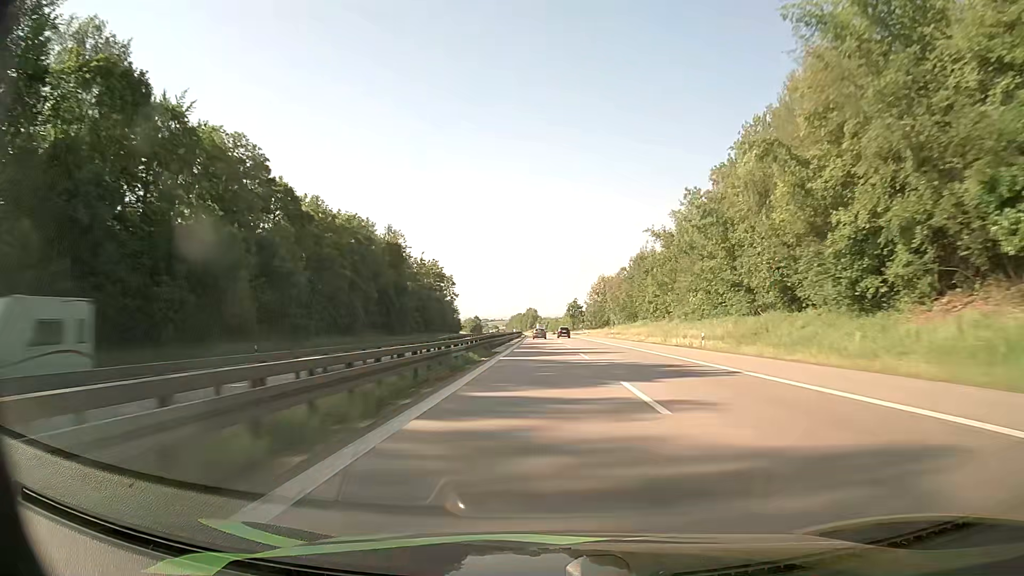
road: motorway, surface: asphalt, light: Day
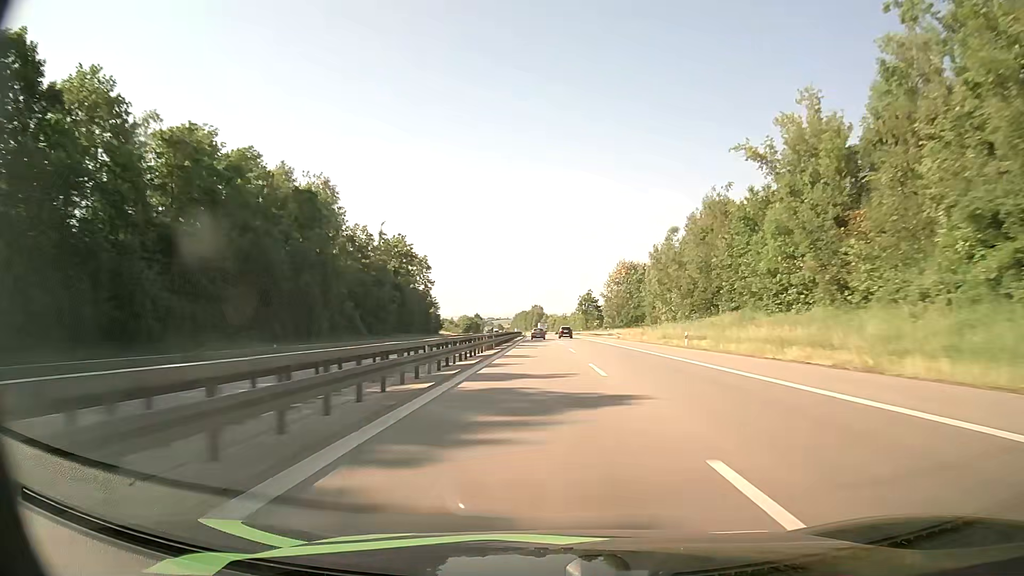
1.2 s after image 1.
(-0.1, +46.0) m; 0°
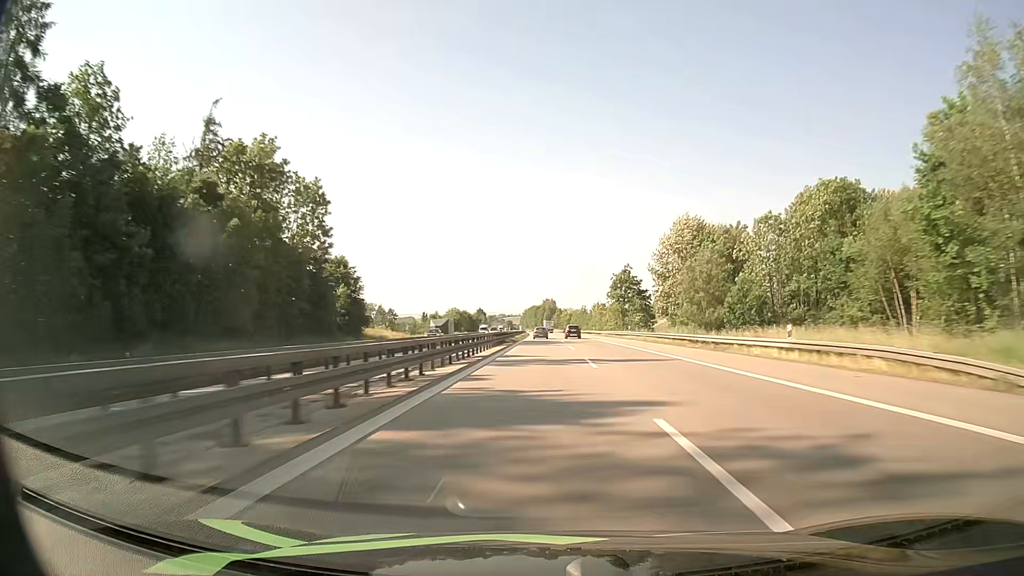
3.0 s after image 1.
(-0.5, +69.2) m; -1°
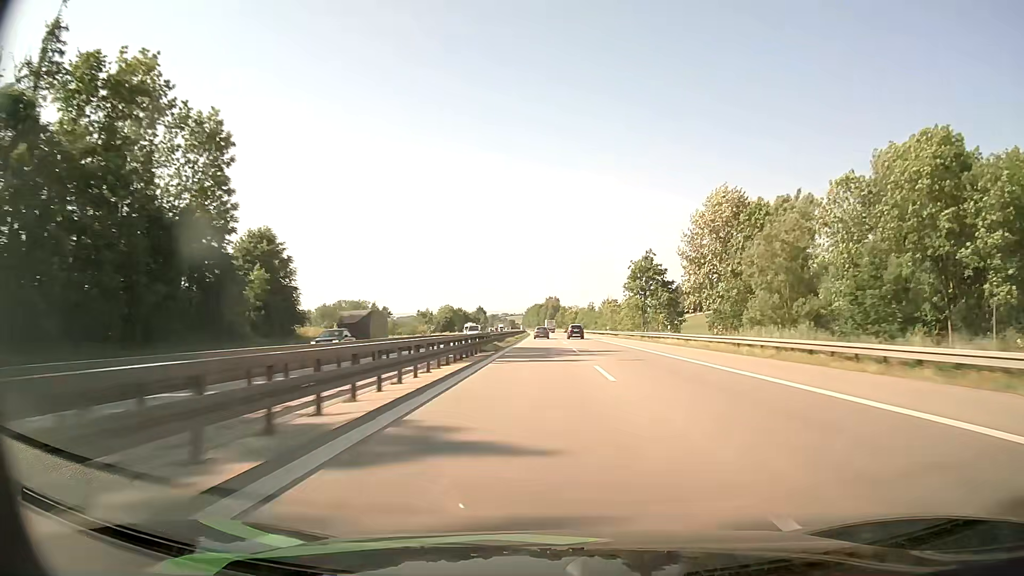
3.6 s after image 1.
(-0.1, +23.1) m; 0°
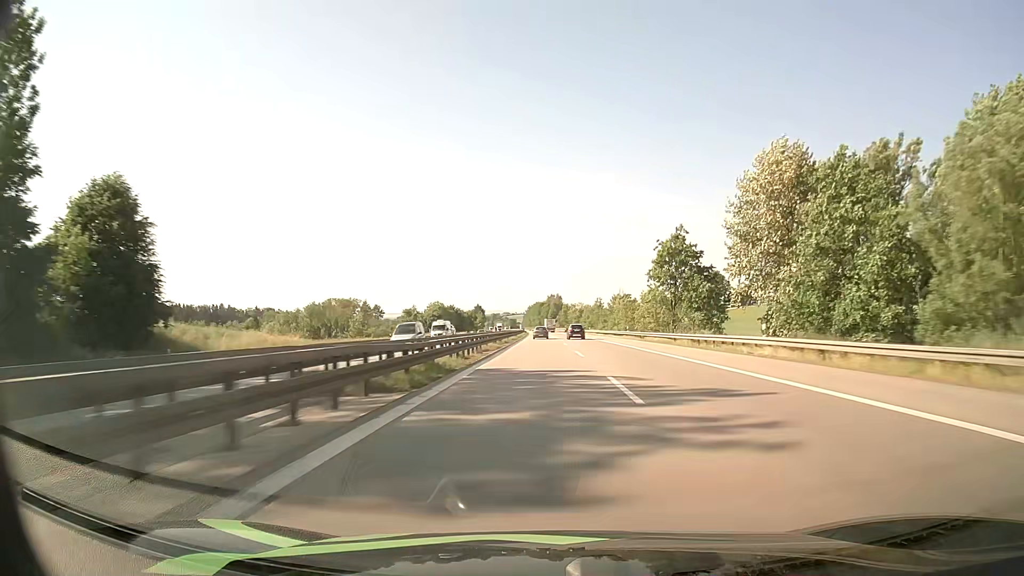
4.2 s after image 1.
(0.0, +23.2) m; 0°
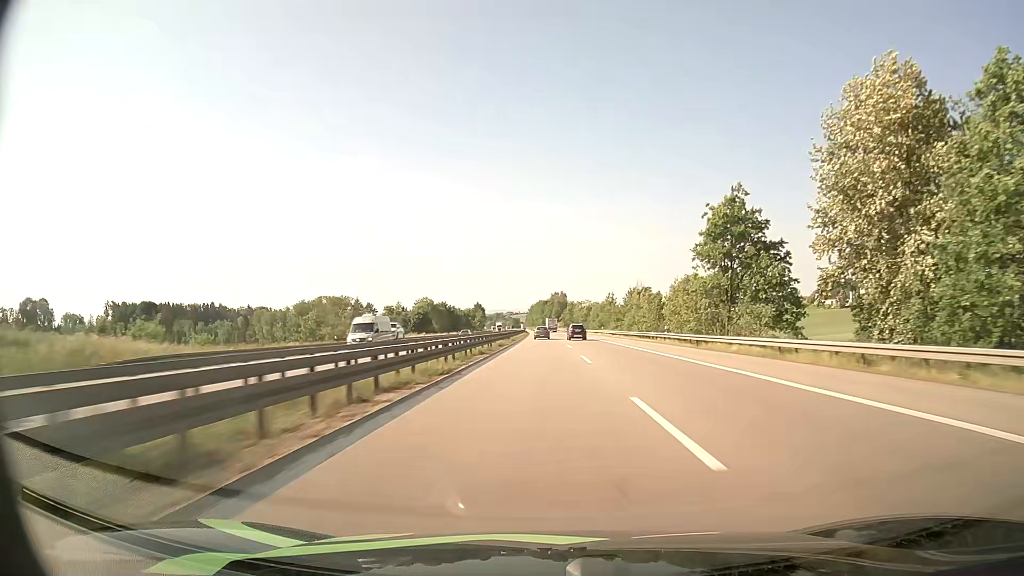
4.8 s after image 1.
(0.0, +23.2) m; 0°
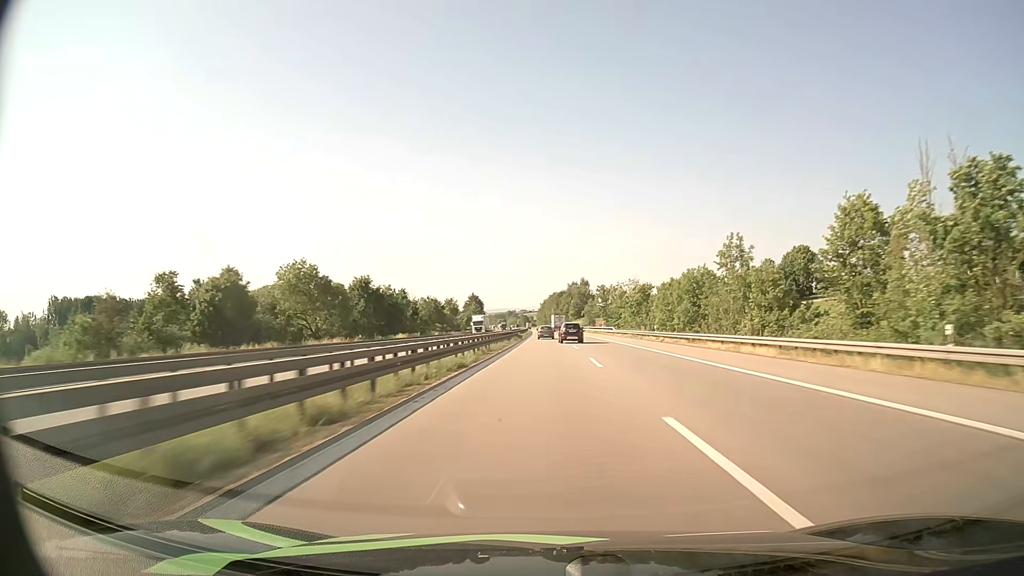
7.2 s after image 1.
(-1.0, +93.1) m; -1°
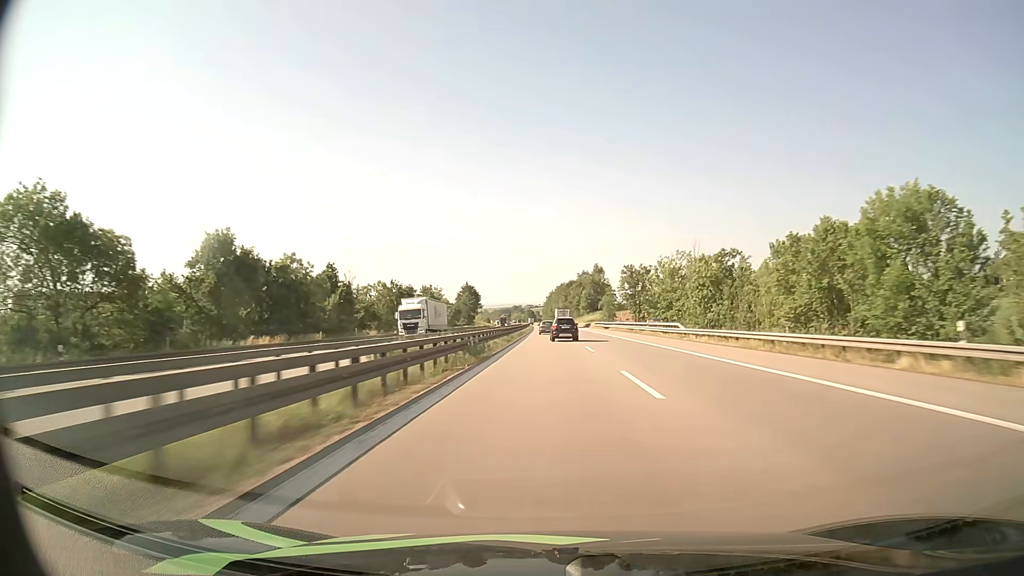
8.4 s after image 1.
(-0.3, +46.0) m; -1°
(0, +10) (0, +20) (0, +30) (0, +40) (0, +50) (0, +60) (0, +70) (0, +80) (0, +90) (0, +100) m
